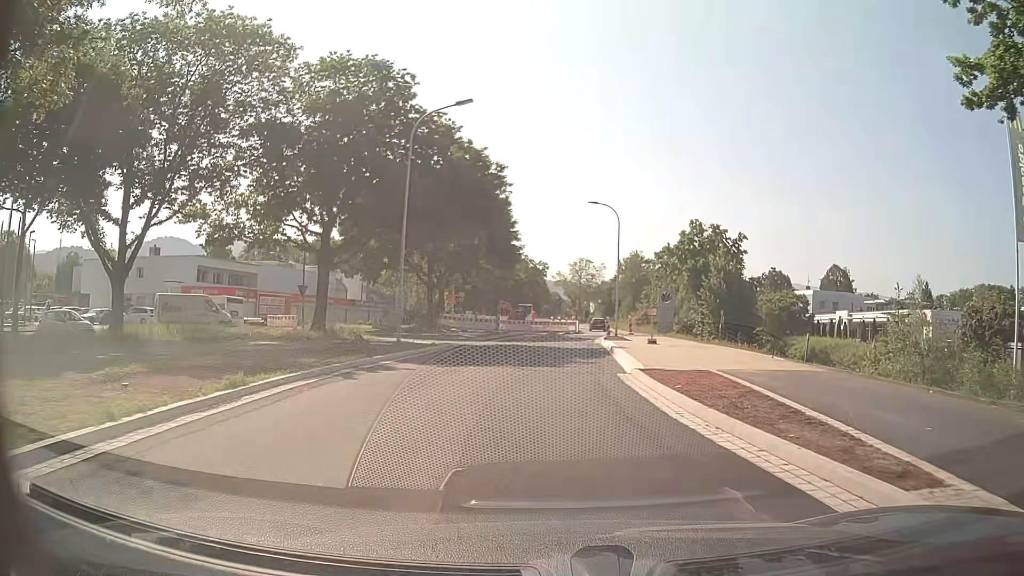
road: tertiary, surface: asphalt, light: Day
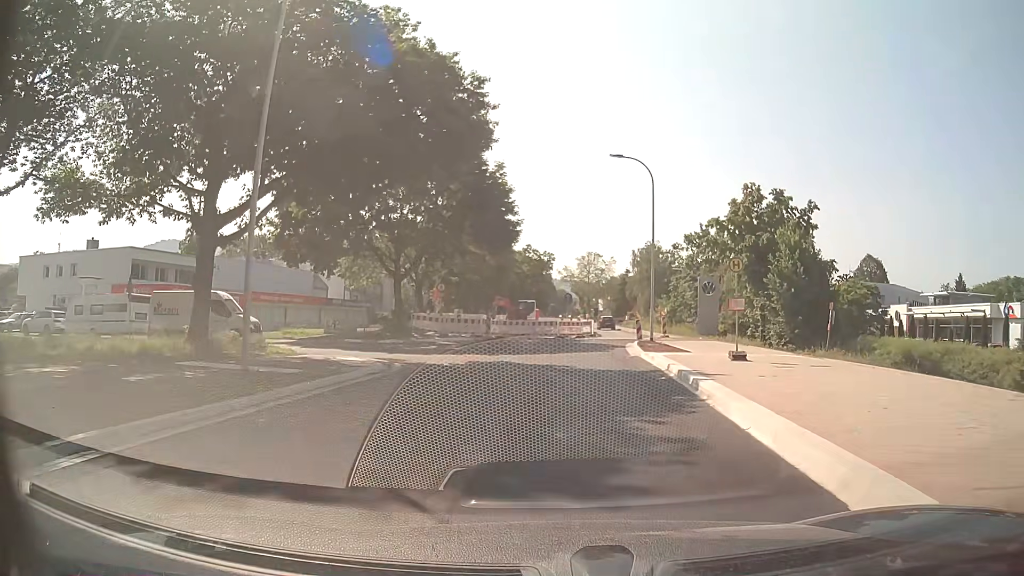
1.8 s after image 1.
(-0.1, +13.4) m; -1°
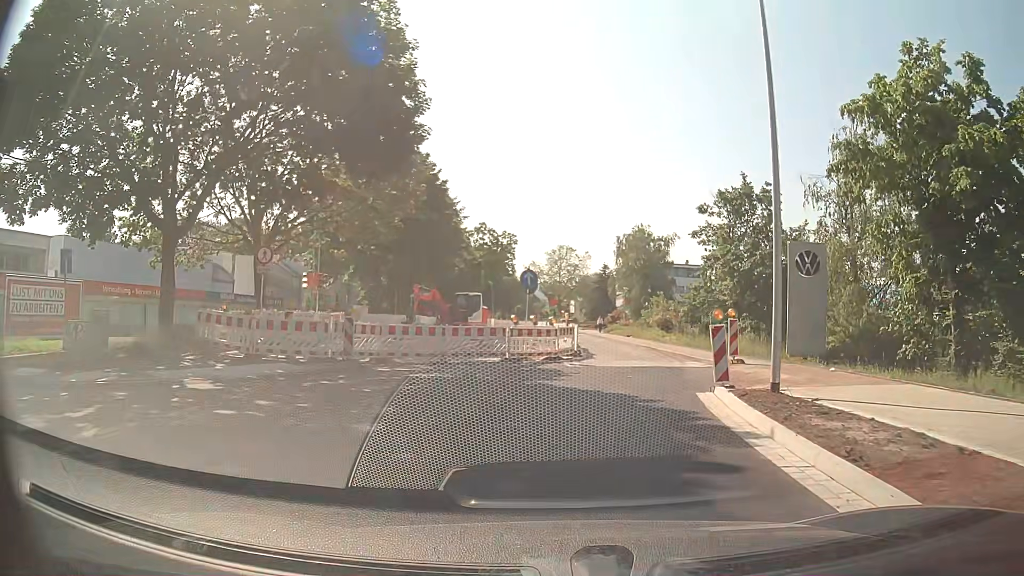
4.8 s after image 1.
(+0.7, +22.3) m; +2°
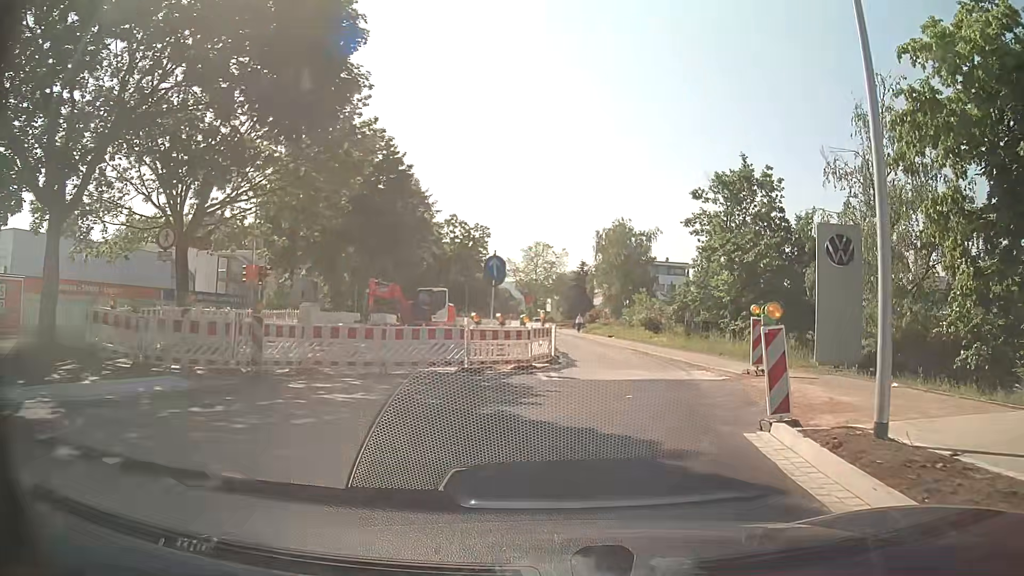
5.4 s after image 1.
(+0.1, +4.4) m; +4°
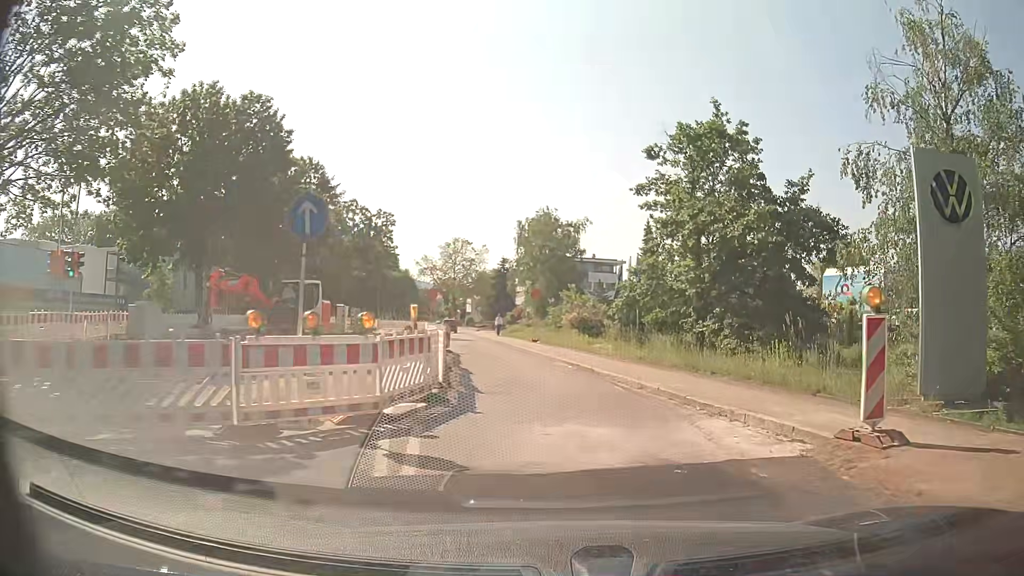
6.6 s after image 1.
(+0.4, +8.8) m; +6°
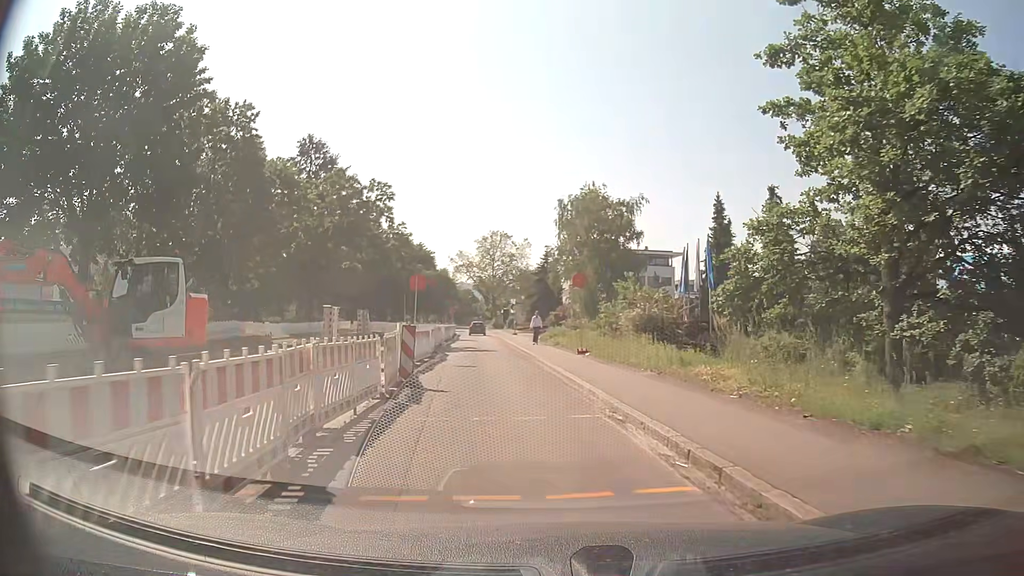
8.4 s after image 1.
(-0.2, +13.3) m; -5°
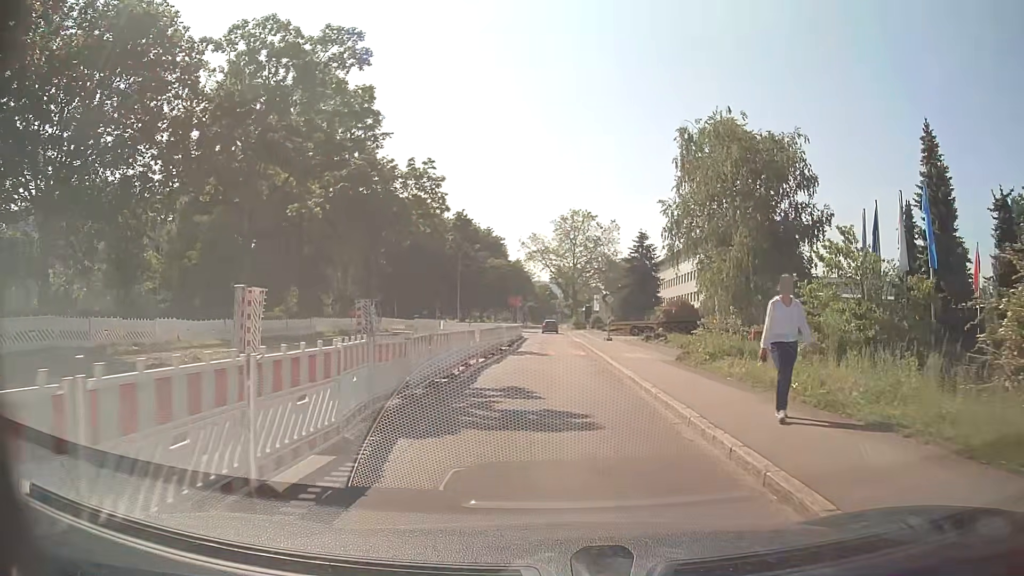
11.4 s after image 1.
(-1.8, +22.4) m; -6°
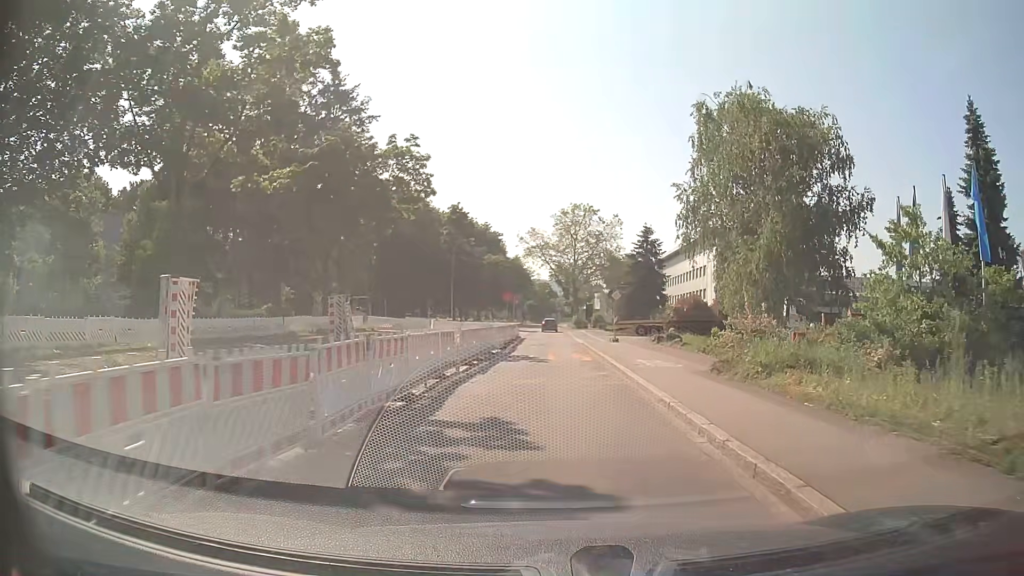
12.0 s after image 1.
(0.0, +4.5) m; 0°
